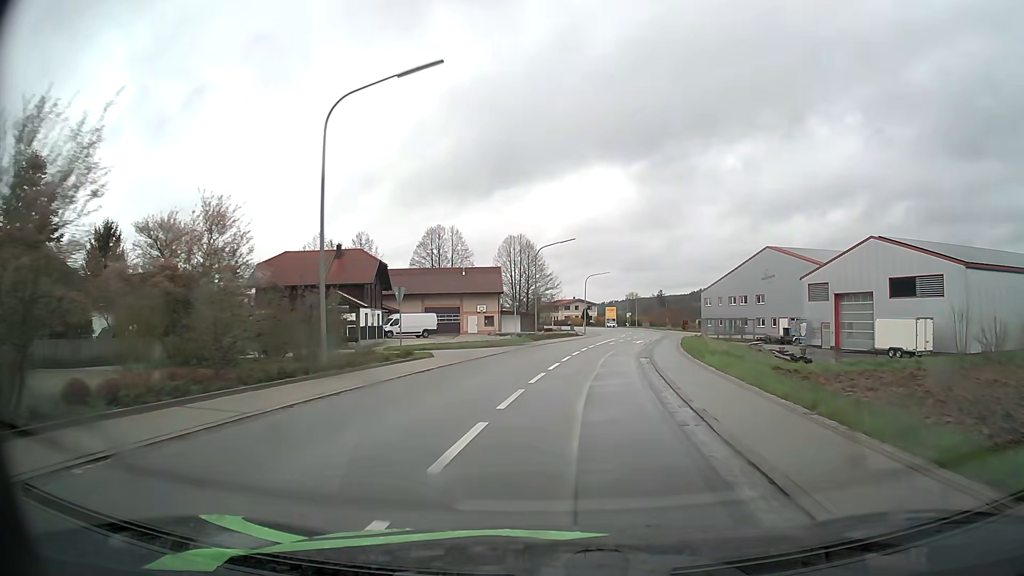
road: secondary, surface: asphalt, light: Day
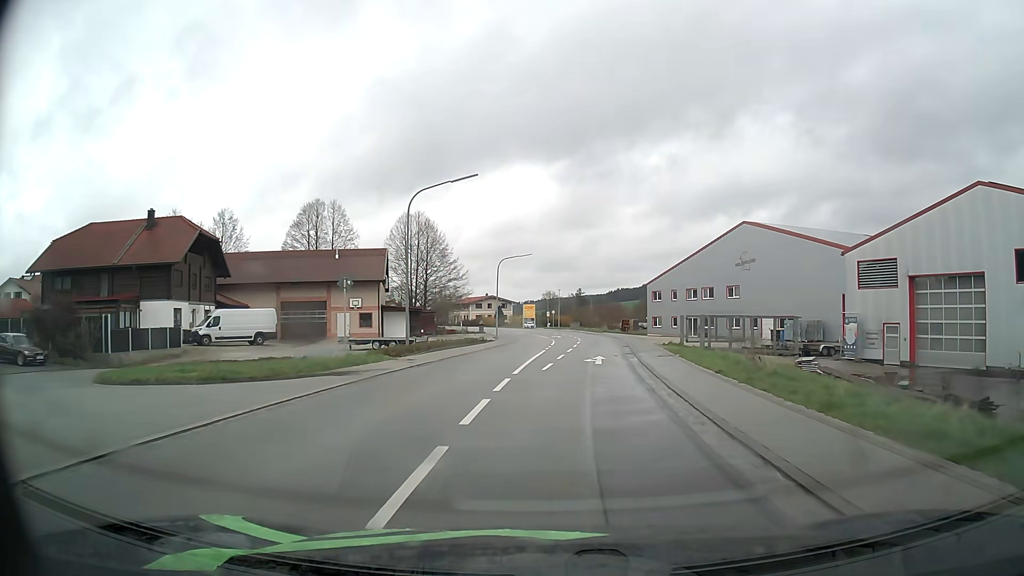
(+1.4, +24.1) m; +7°
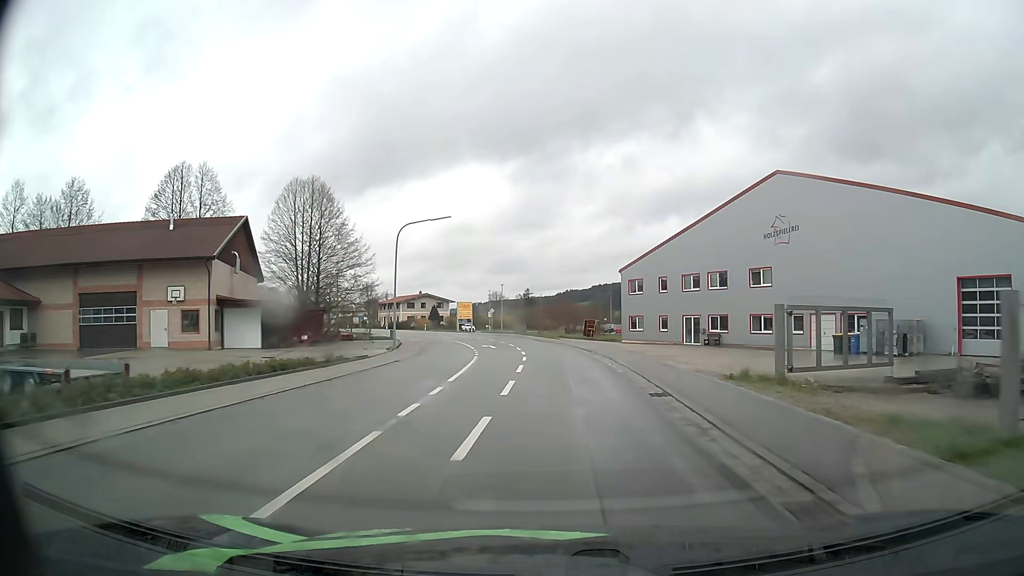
(+1.2, +24.8) m; +5°
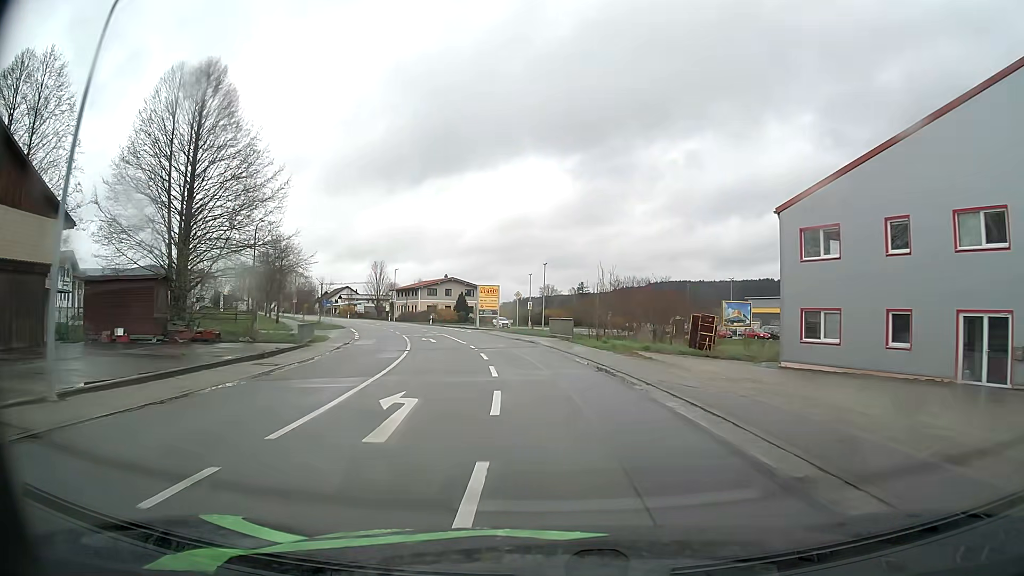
(-0.6, +33.4) m; -5°
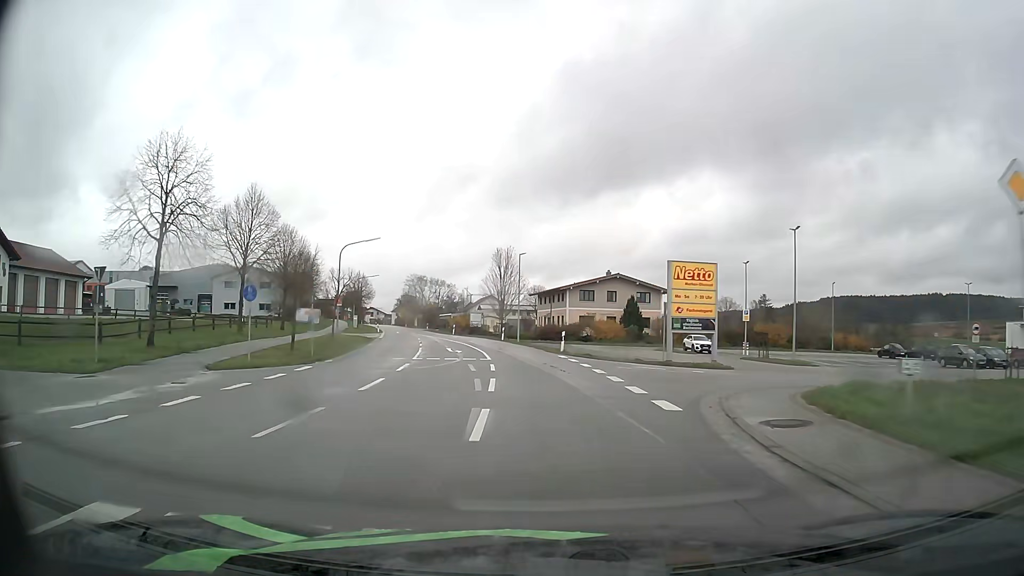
(-4.8, +41.7) m; -14°
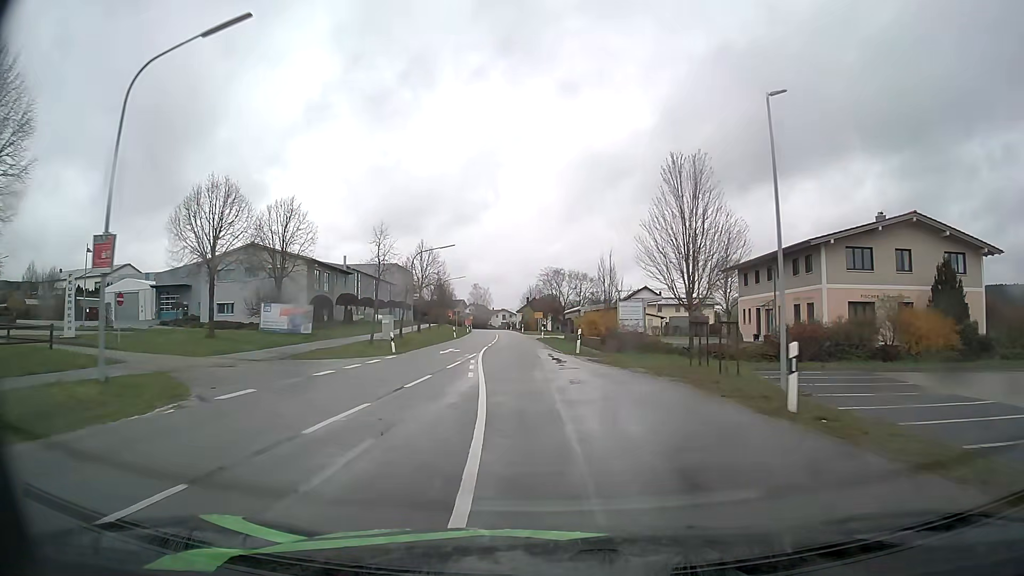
(-4.5, +44.0) m; -12°
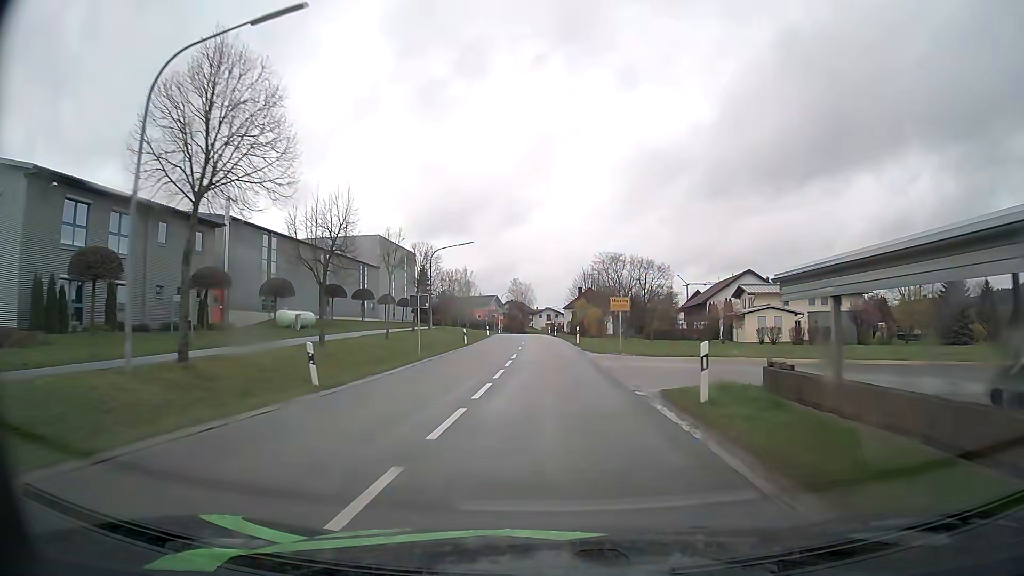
(-2.4, +45.7) m; -4°
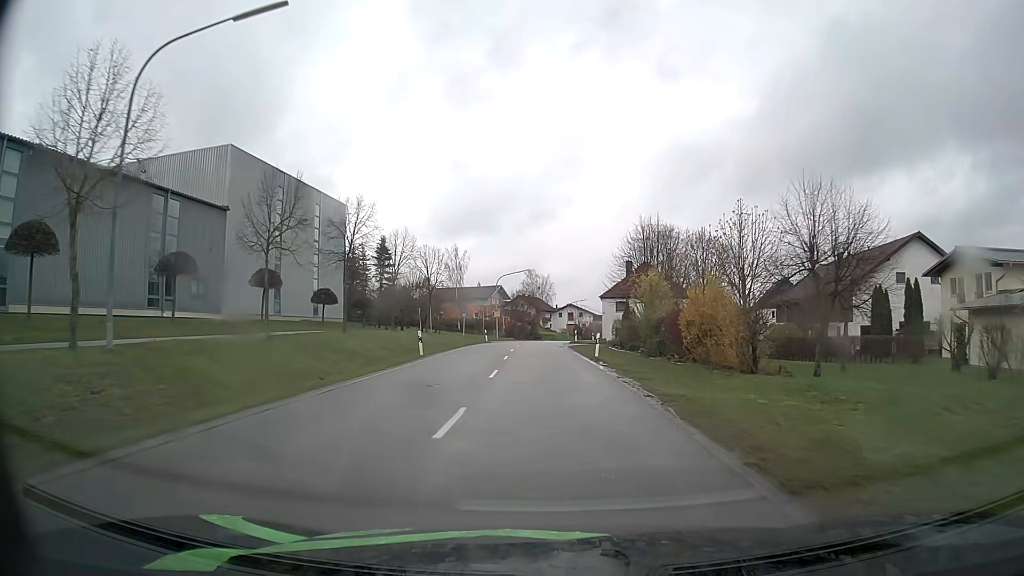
(-0.3, +45.5) m; -2°
(0, +10) (0, +20) (0, +30) (-1, +40) (-1, +50) (0, +60) (+1, +70) (+2, +80) (+3, +90) (+4, +100) m
